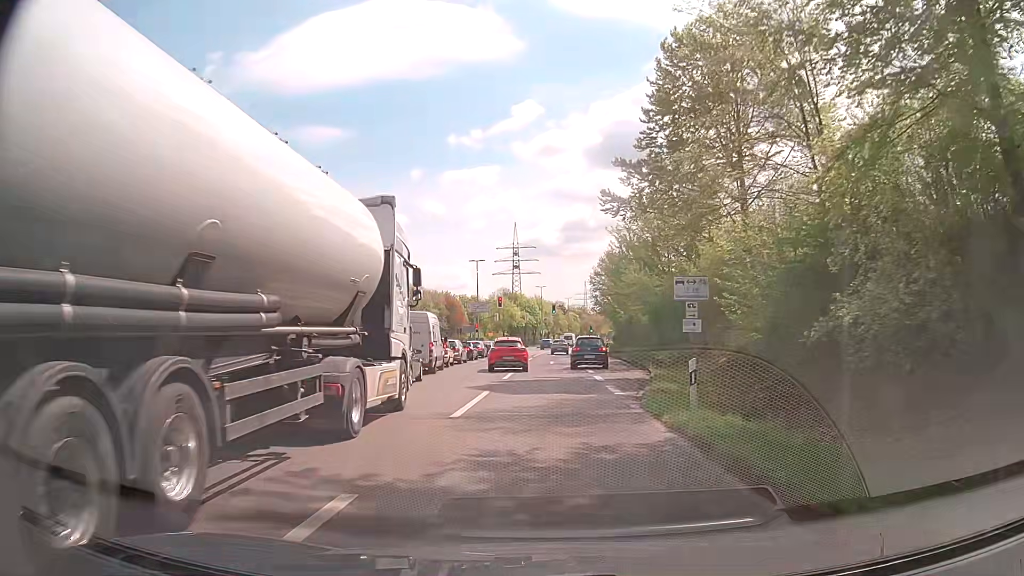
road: trunk_link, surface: asphalt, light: Day
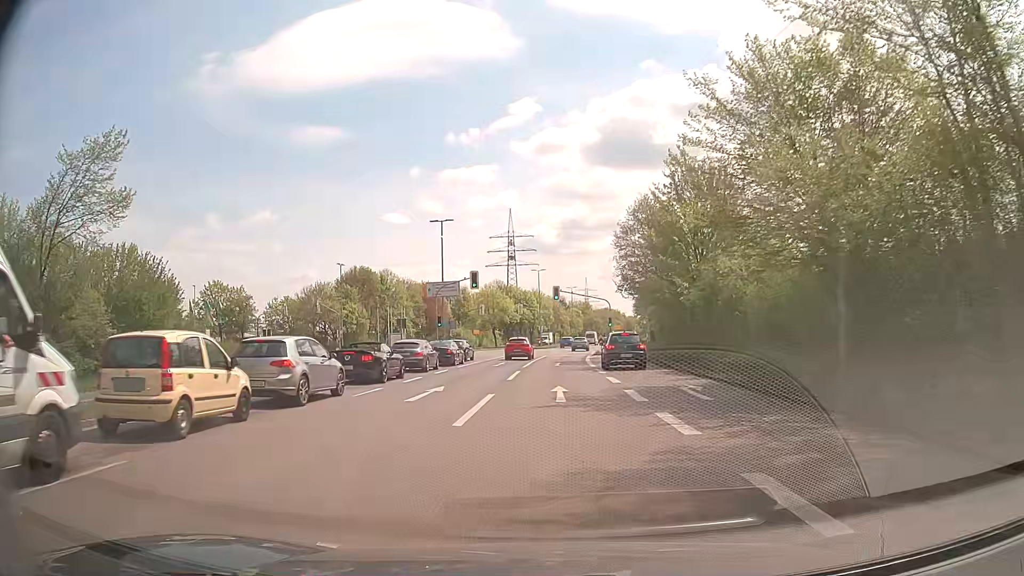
(-0.1, +26.7) m; 0°
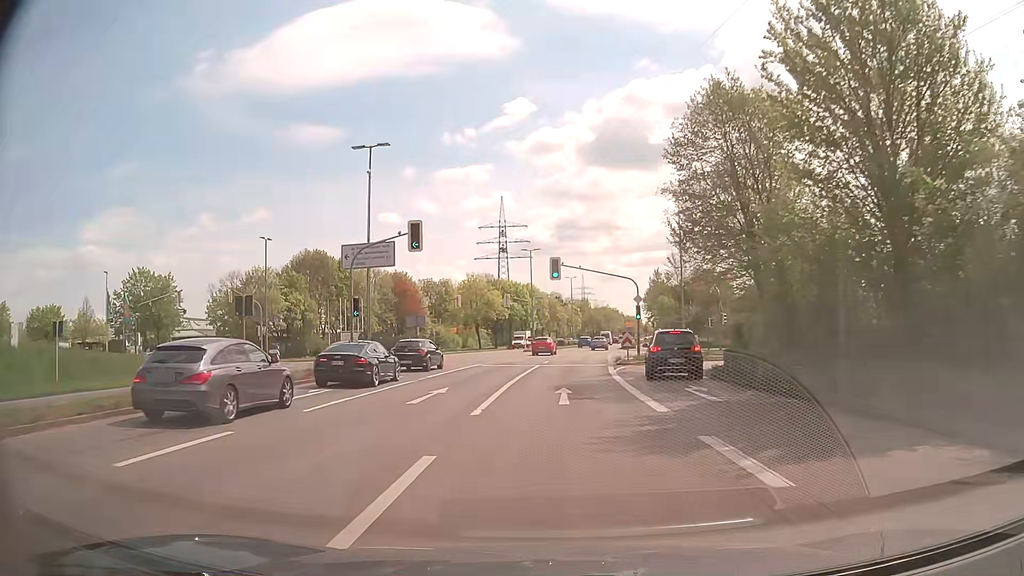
(+0.1, +21.6) m; +1°
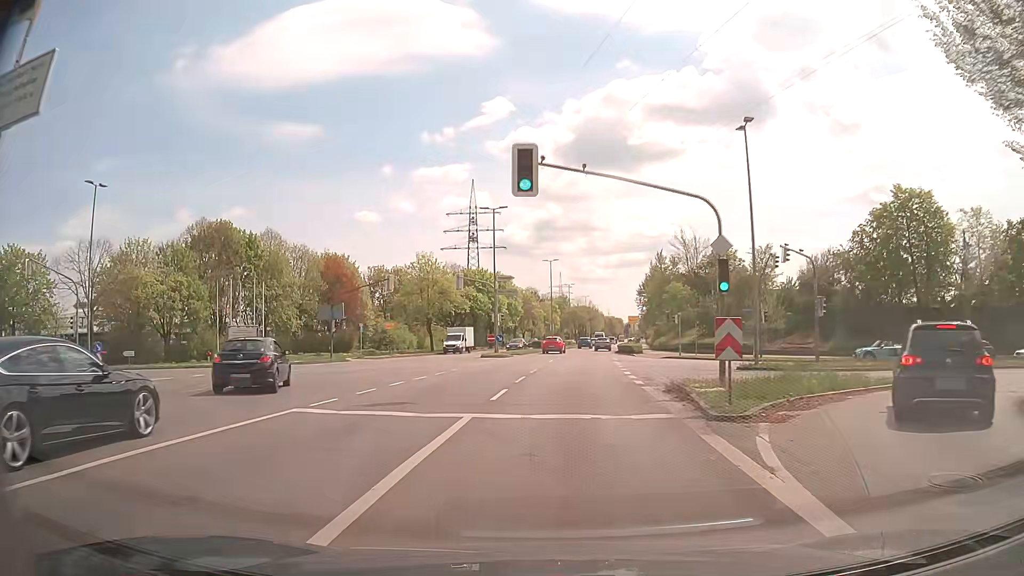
(+0.4, +23.7) m; +2°
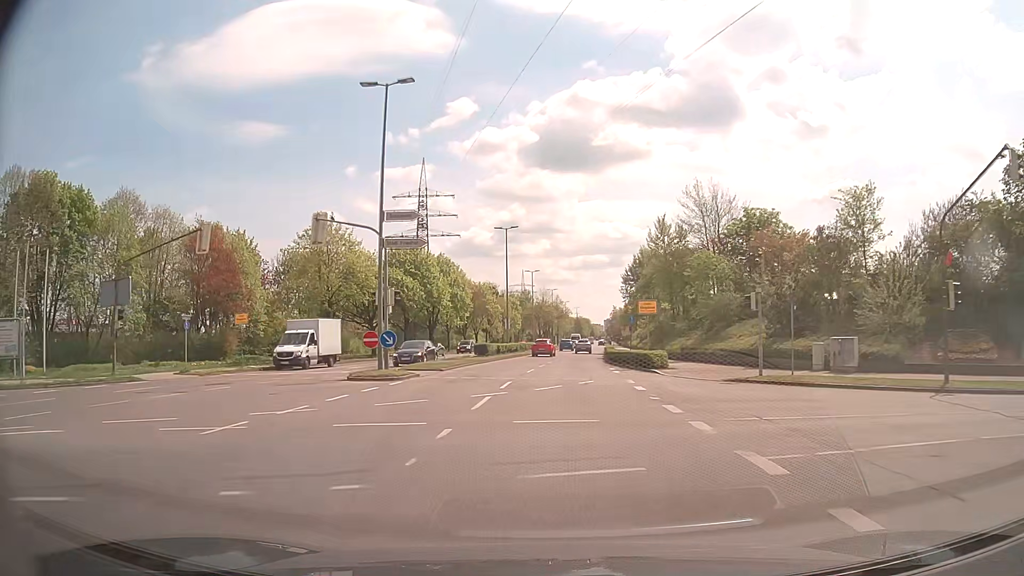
(+0.7, +25.8) m; +3°
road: tertiary
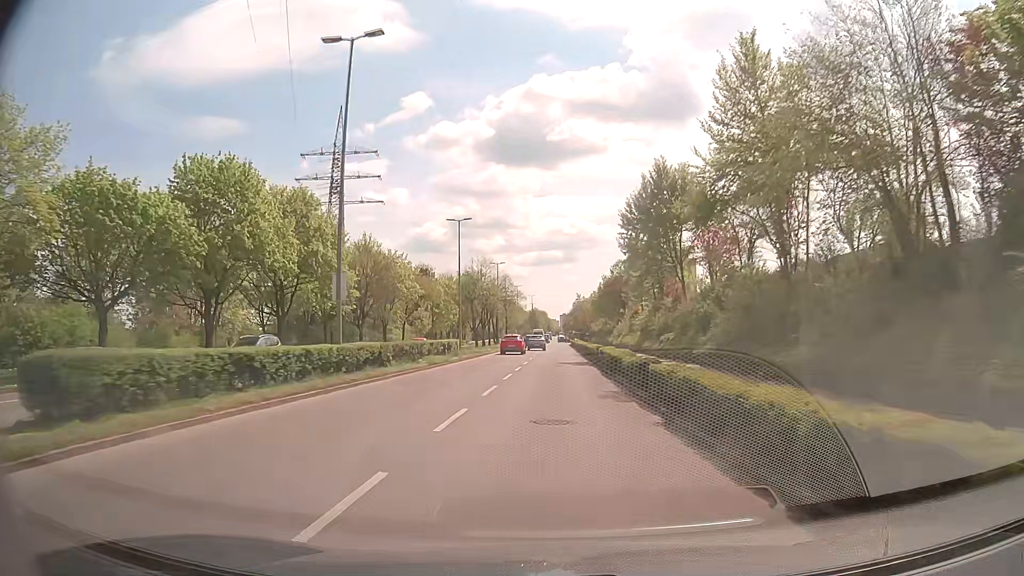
(+1.3, +37.9) m; +4°
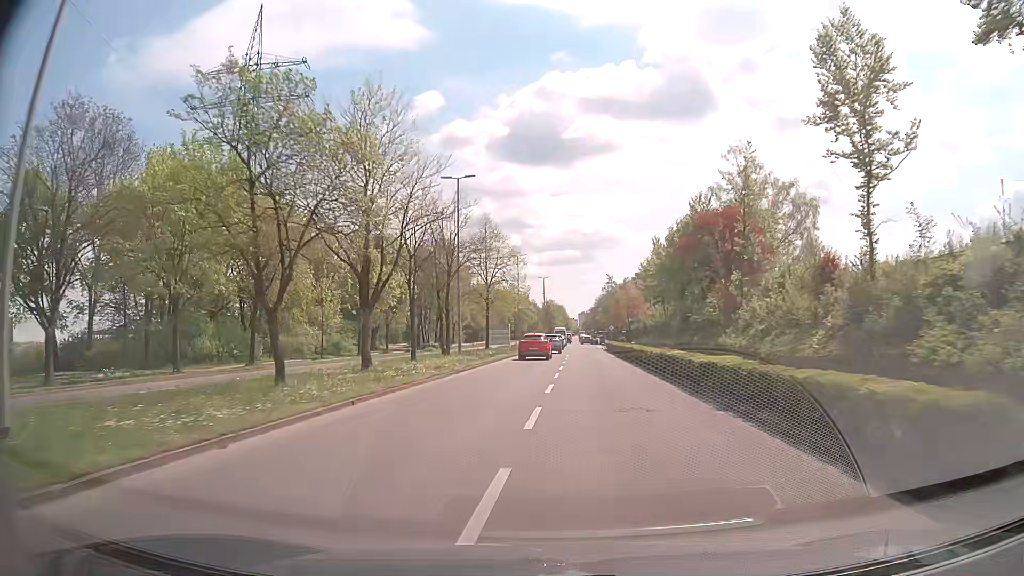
(-0.1, +48.0) m; -1°
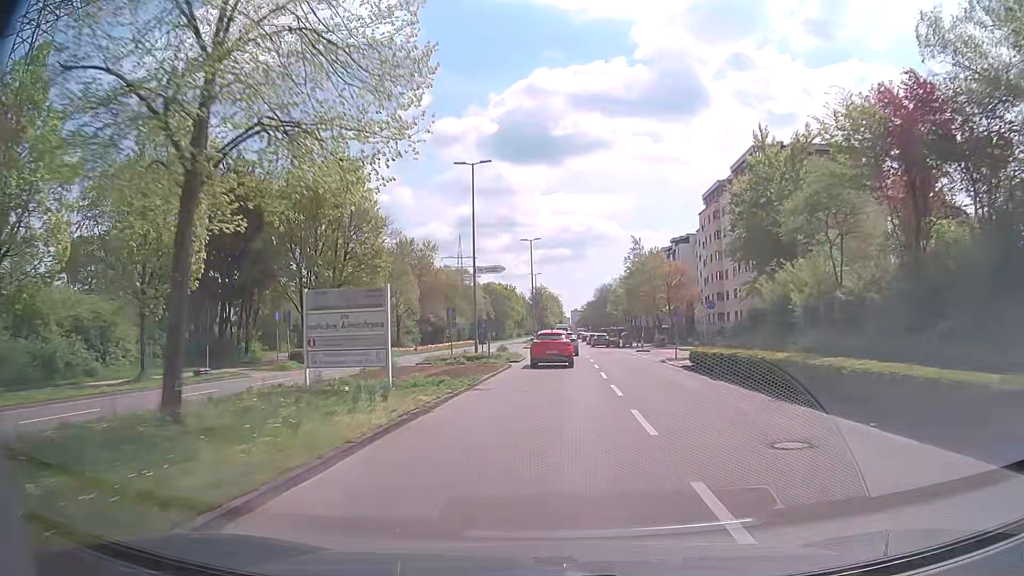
(-0.3, +42.9) m; +1°
(0, +10) (0, +20) (0, +30) (0, +40) (+1, +50) (+1, +60) (+1, +70) (+1, +80) (+2, +90) (+2, +100) m
